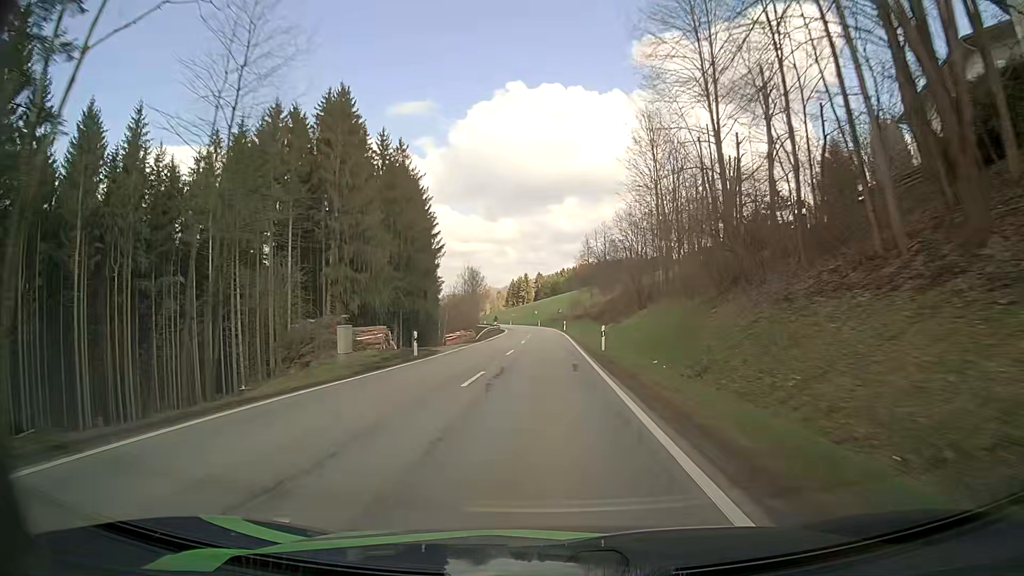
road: secondary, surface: asphalt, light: Day
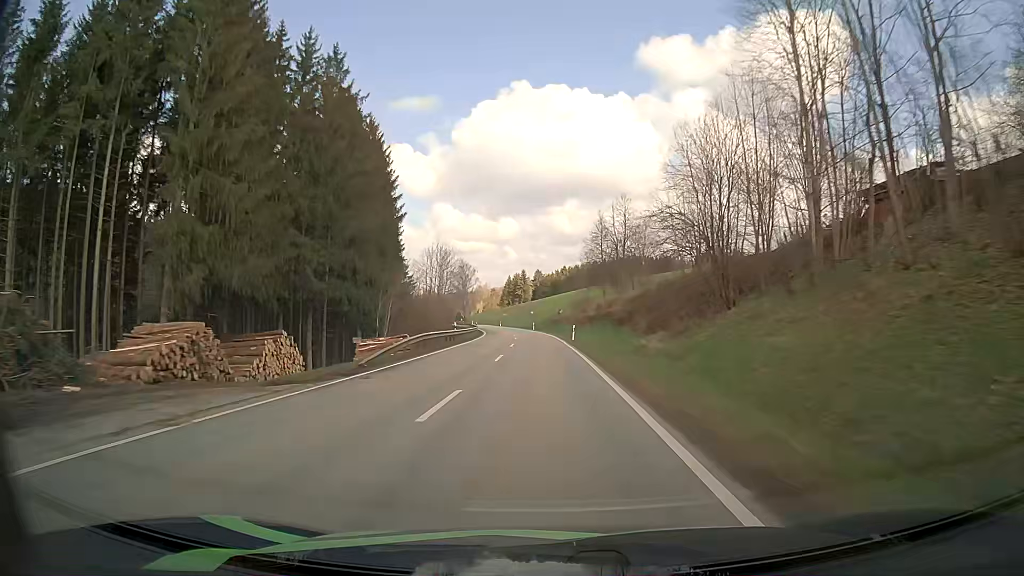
(0.0, +32.1) m; 0°
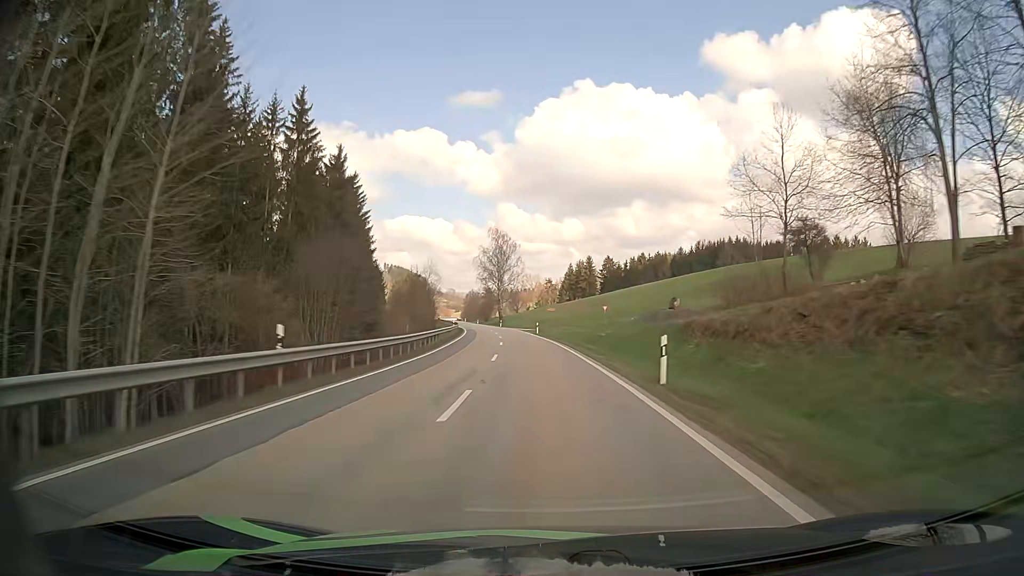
(-2.8, +81.0) m; -5°
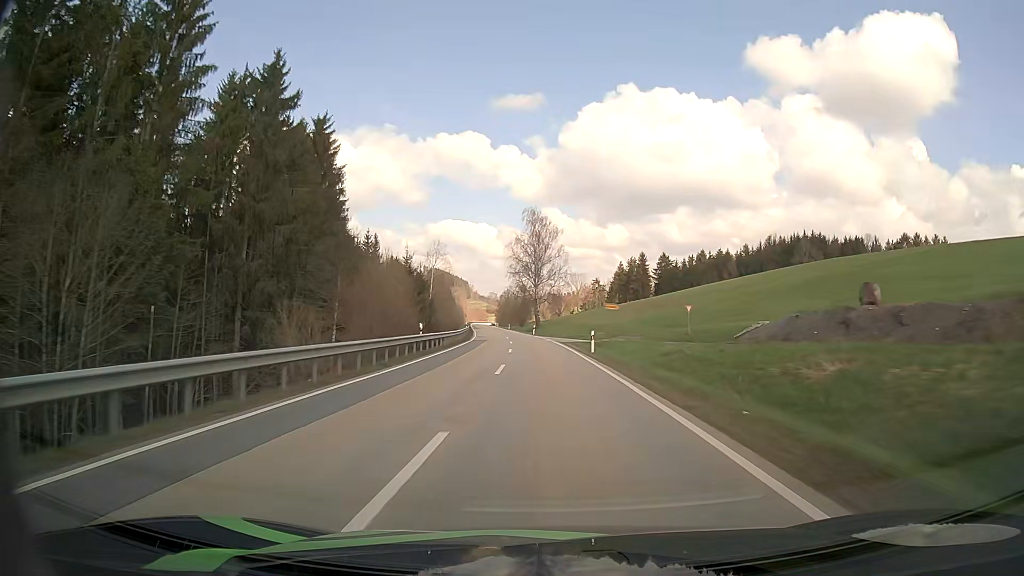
(-0.9, +33.0) m; -3°
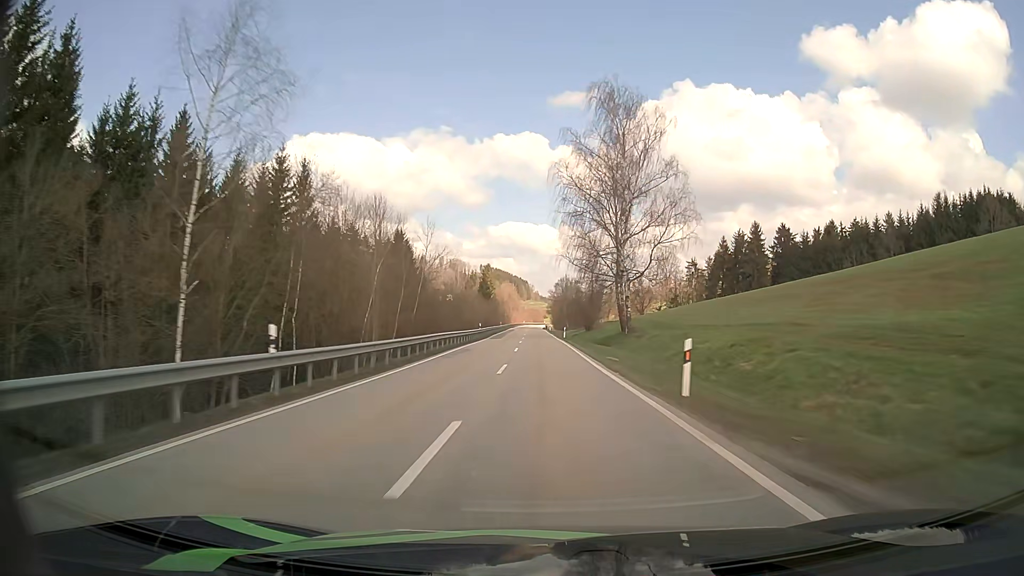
(-3.4, +67.3) m; -6°
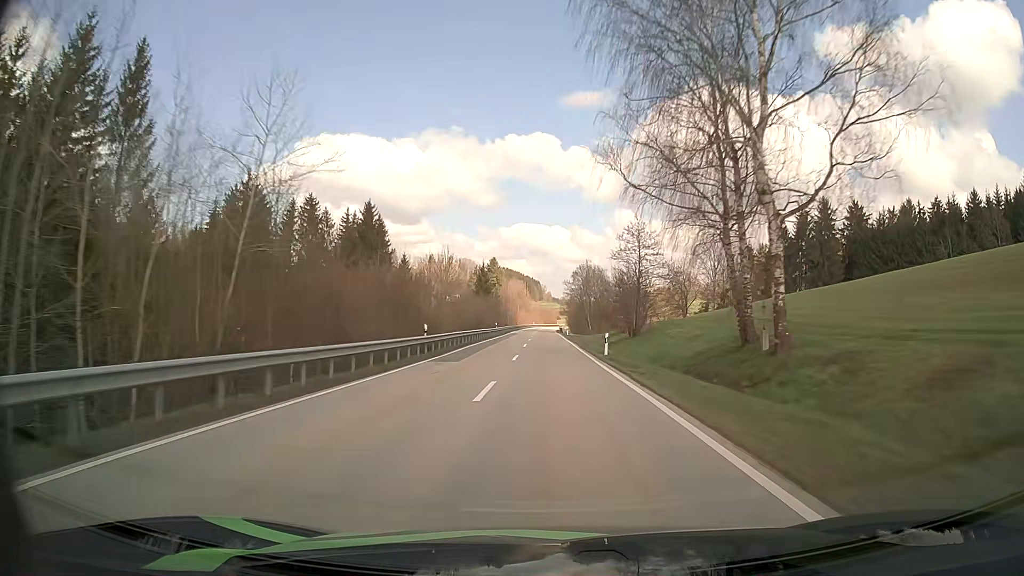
(-0.6, +34.8) m; -1°
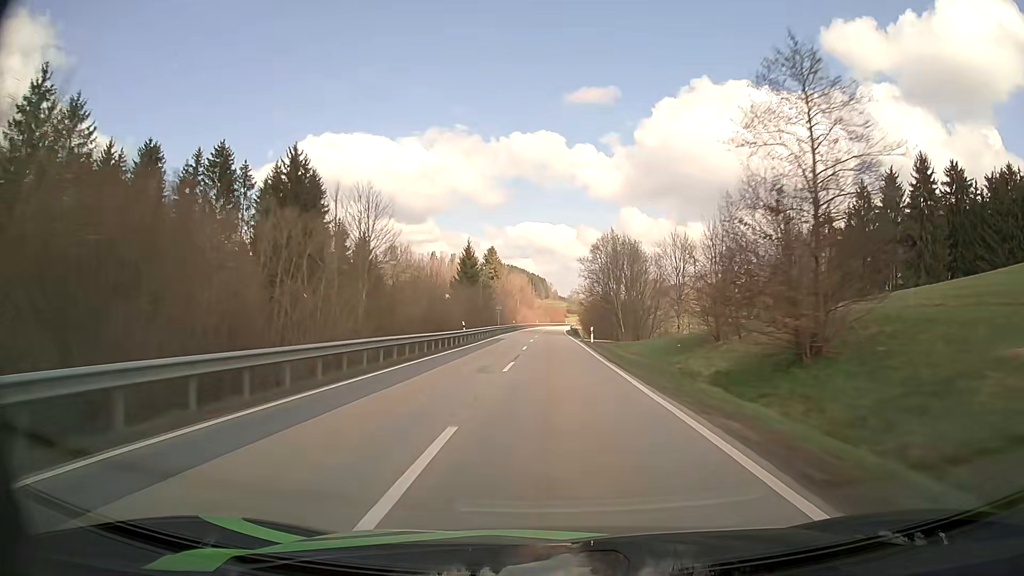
(-0.1, +35.1) m; -1°
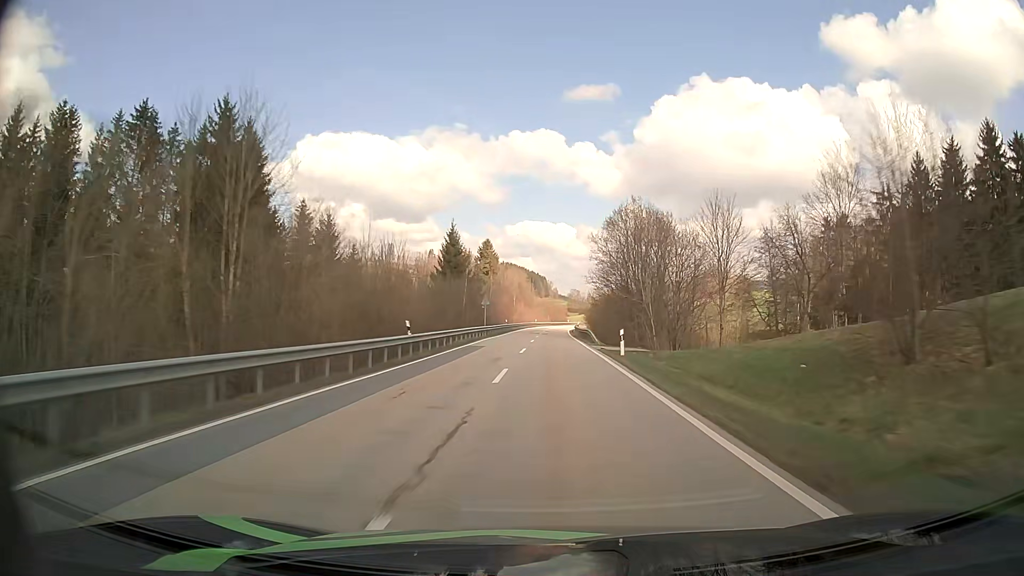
(0.0, +17.5) m; 0°
(0, +10) (0, +20) (0, +30) (0, +40) (+1, +50) (+1, +60) (+1, +70) (+1, +80) (+2, +90) (+2, +100) m
